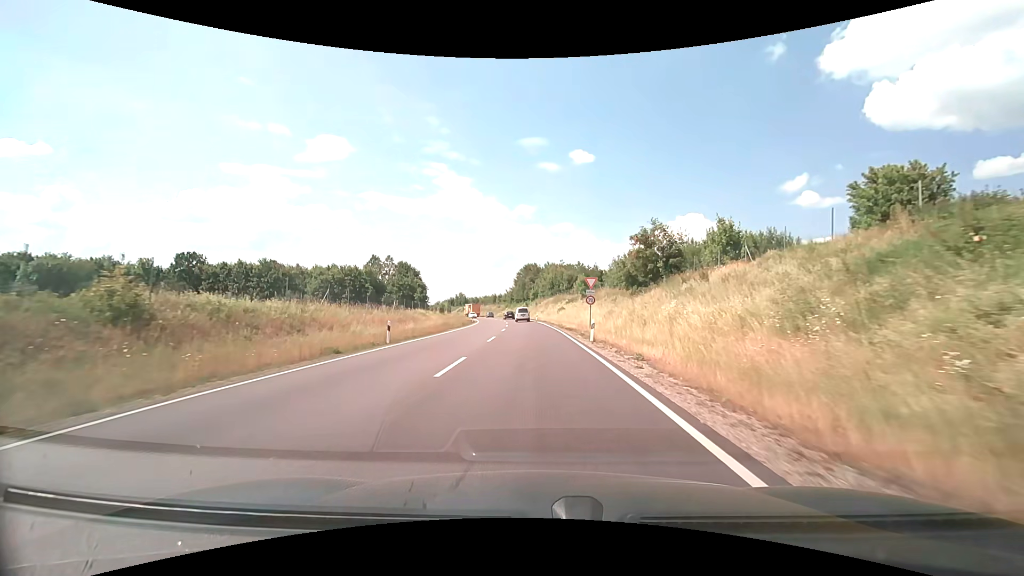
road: primary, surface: asphalt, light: Day
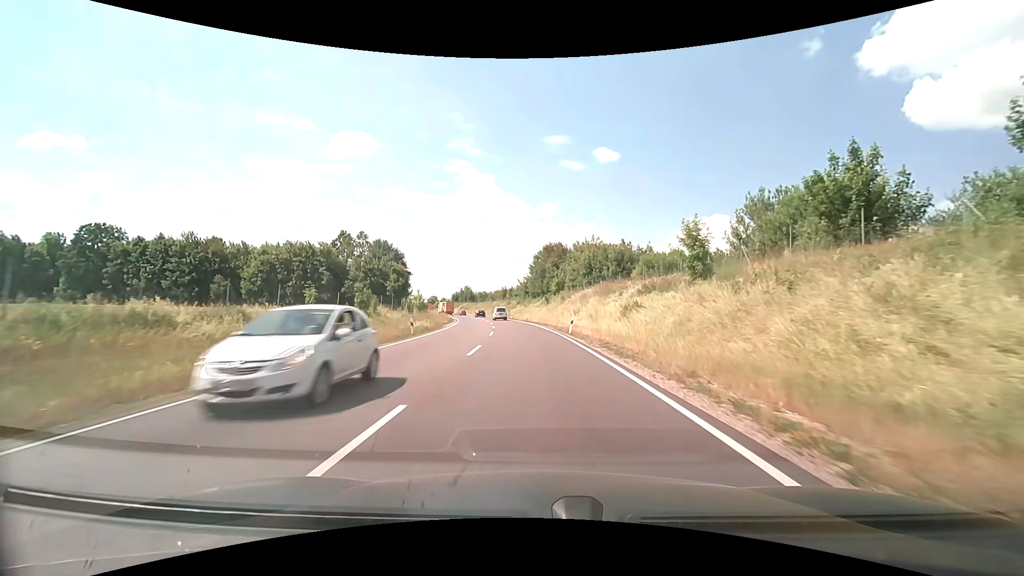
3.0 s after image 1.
(-0.7, +43.7) m; -2°
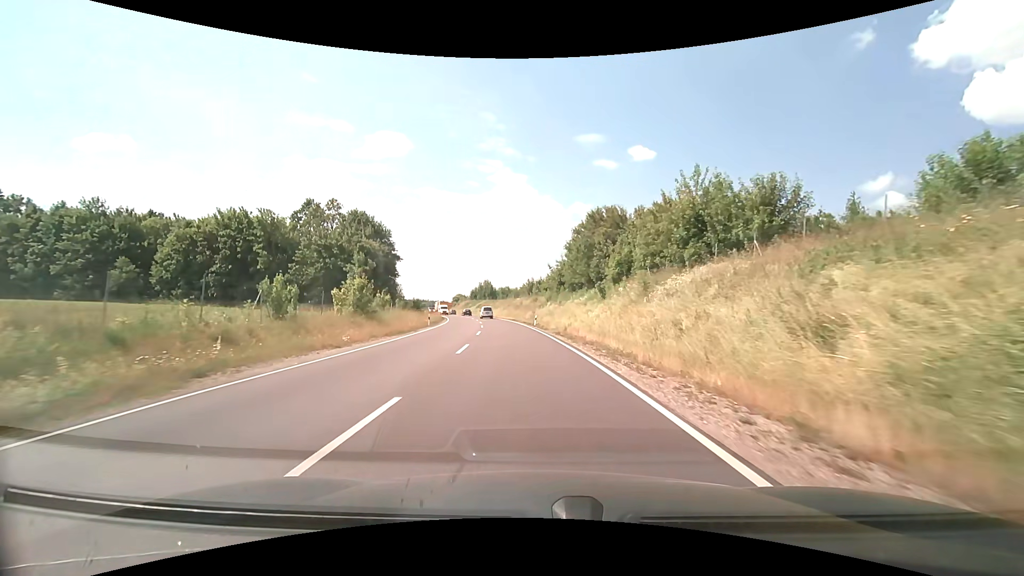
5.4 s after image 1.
(-1.2, +35.8) m; -4°
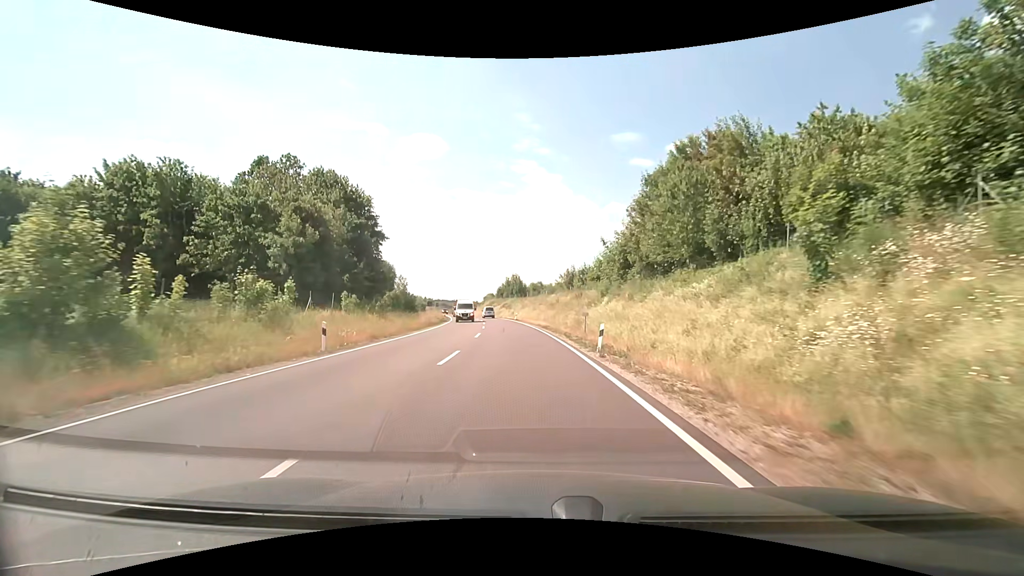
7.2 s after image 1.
(-1.1, +27.6) m; -4°
